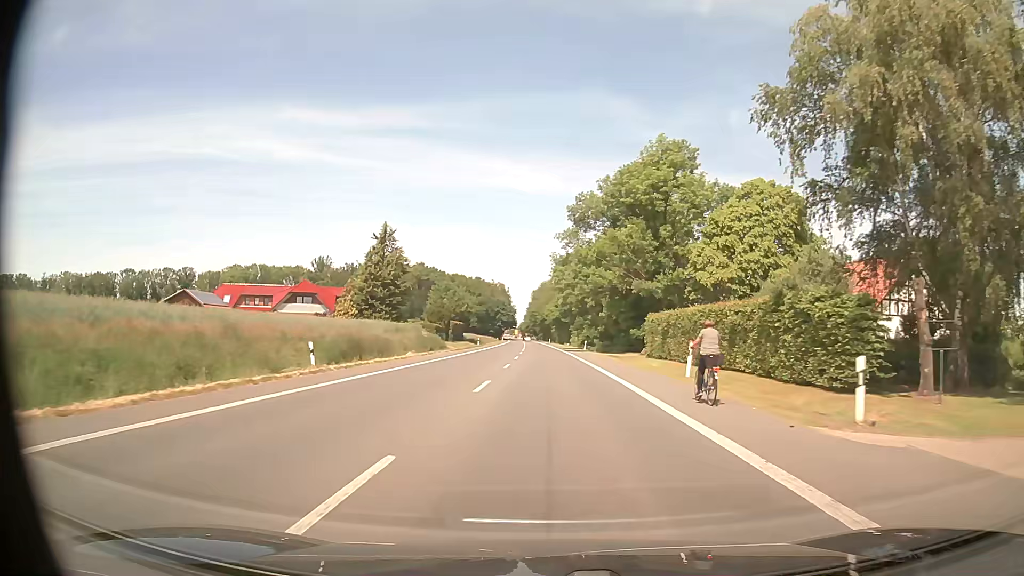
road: primary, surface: asphalt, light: Day
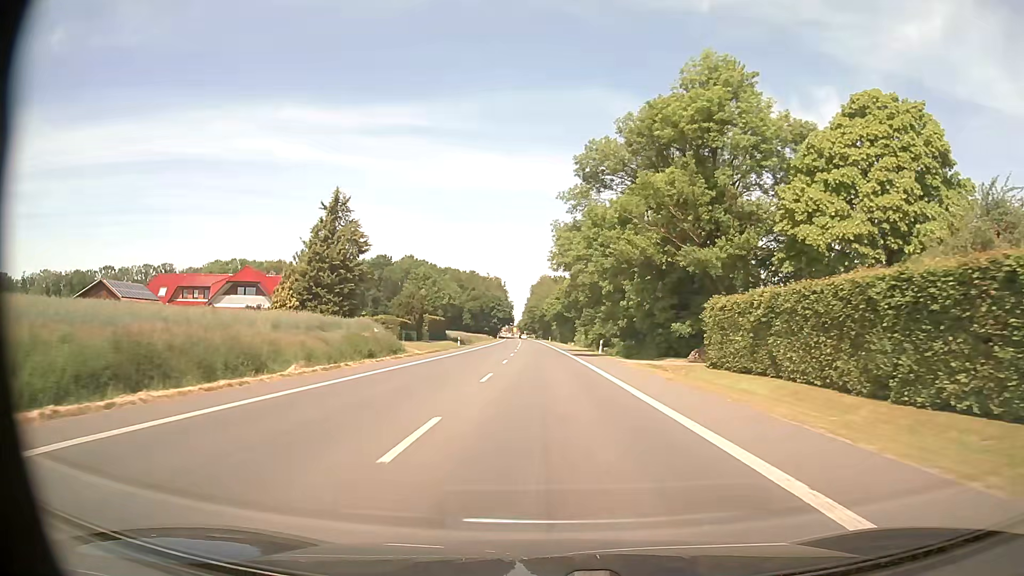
(0.0, +20.9) m; 0°
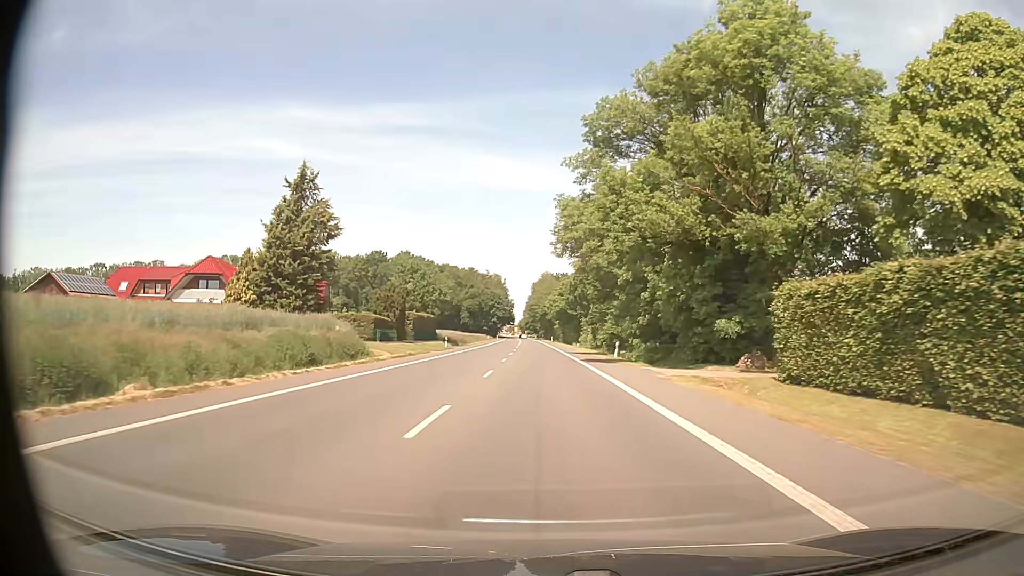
(-0.1, +10.5) m; 0°
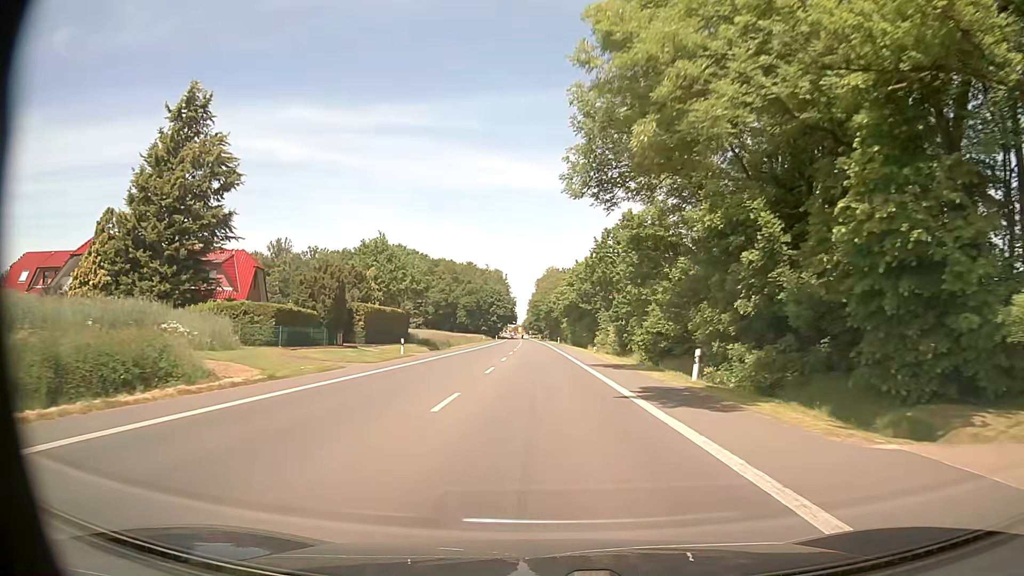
(-0.1, +21.3) m; -1°
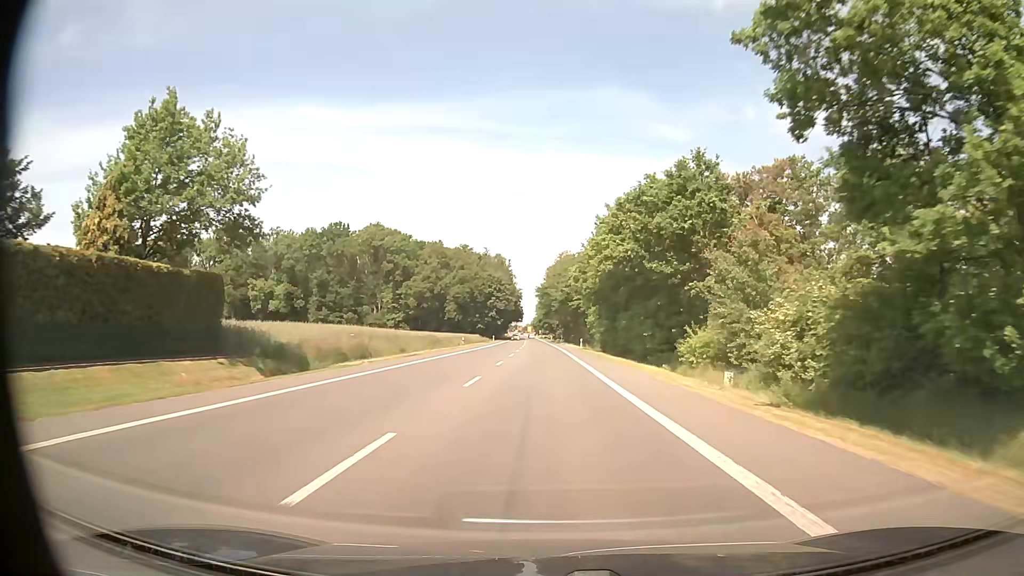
(-0.4, +43.0) m; -1°
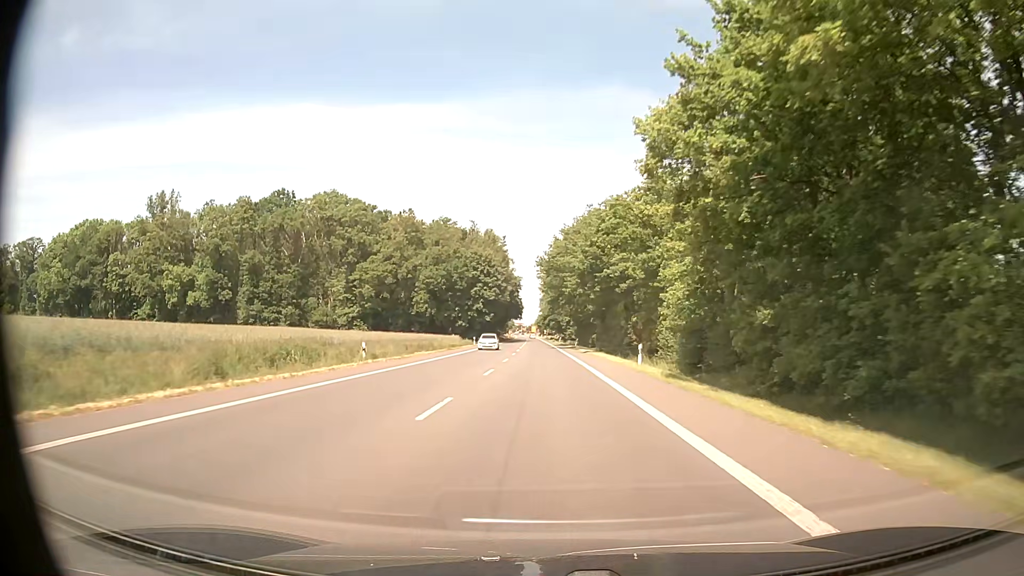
(-0.1, +43.4) m; 0°
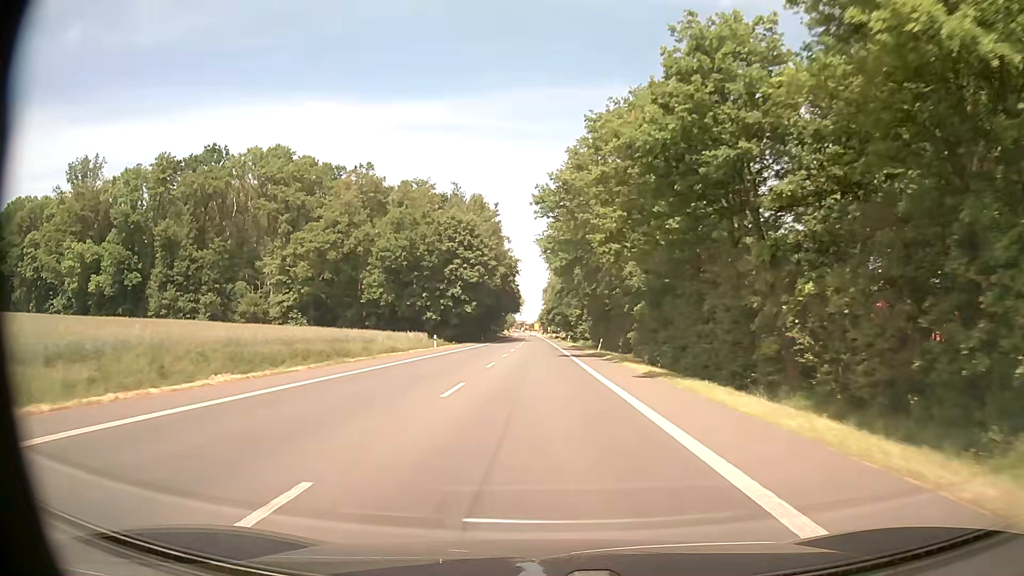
(-0.1, +32.7) m; 0°
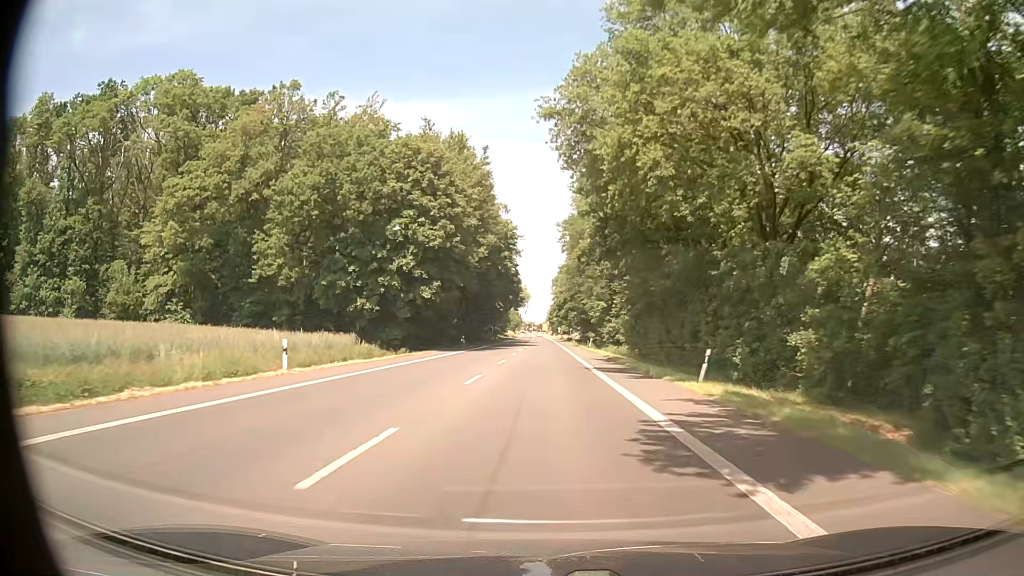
(-0.3, +32.7) m; -1°
(0, +10) (0, +20) (0, +30) (0, +40) (0, +50) (0, +60) (0, +70) (0, +80) (0, +90) (0, +100) m
